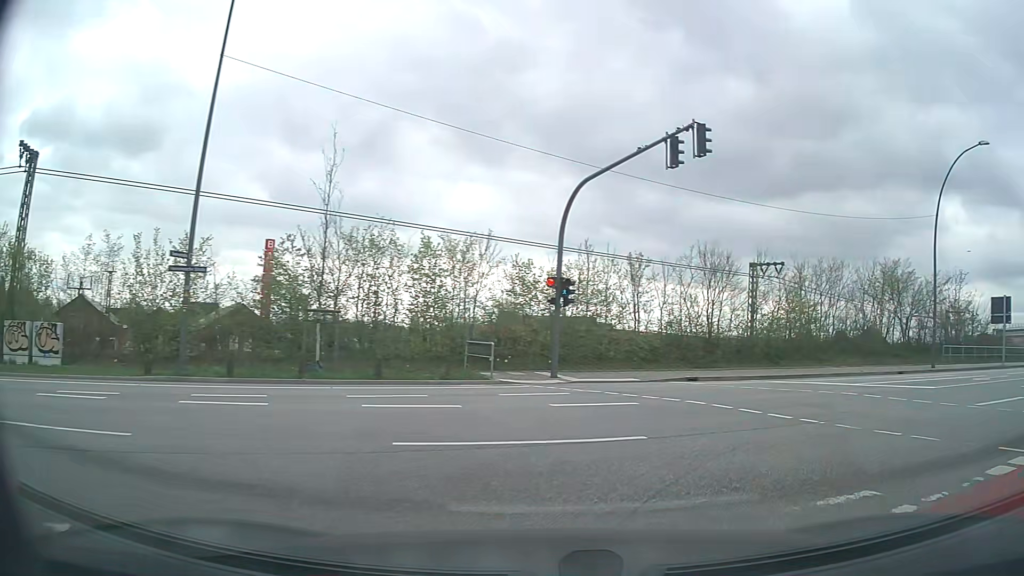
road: residential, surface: asphalt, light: Day
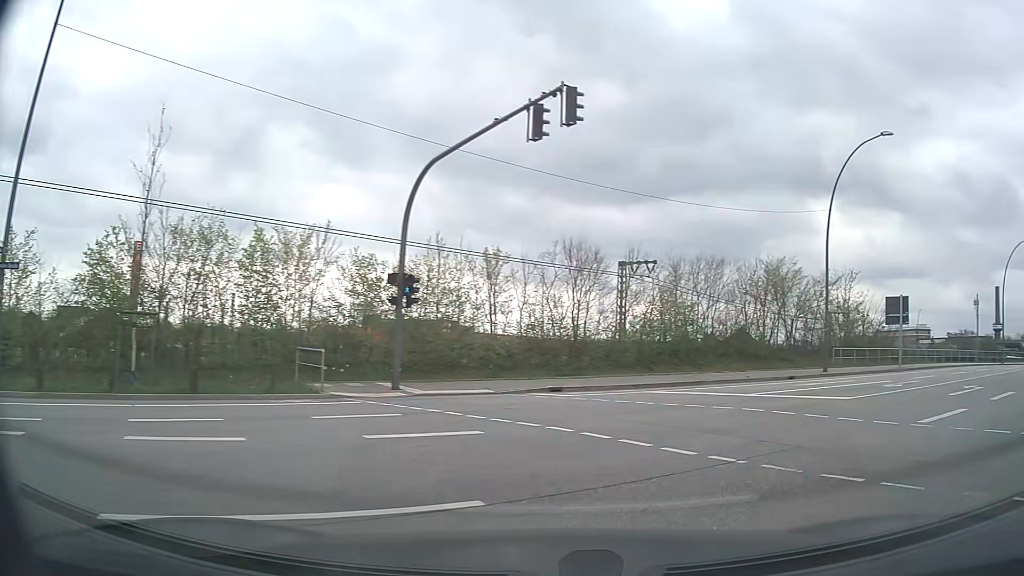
(+0.3, +3.0) m; +11°
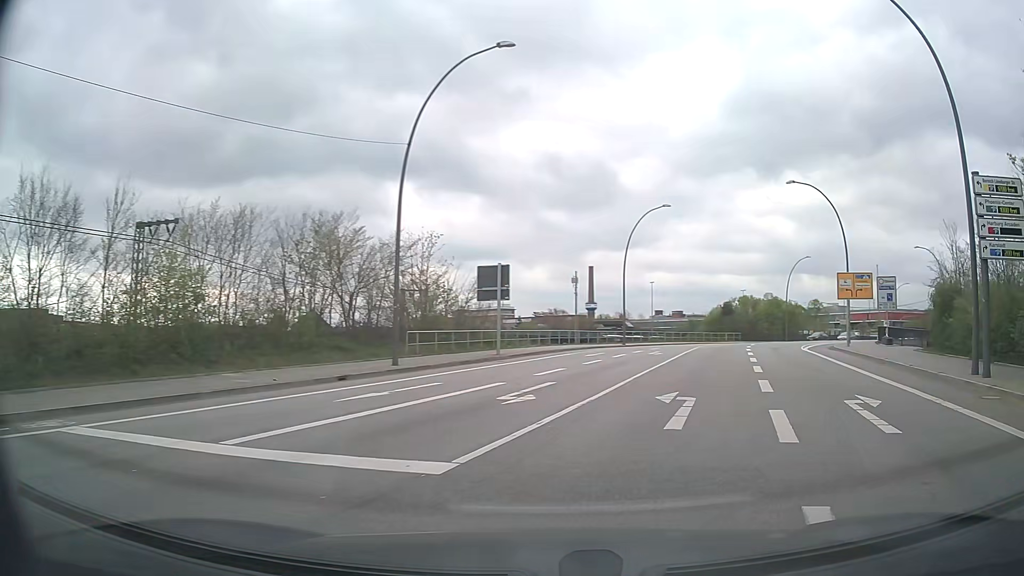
(+3.3, +9.5) m; +37°
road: secondary
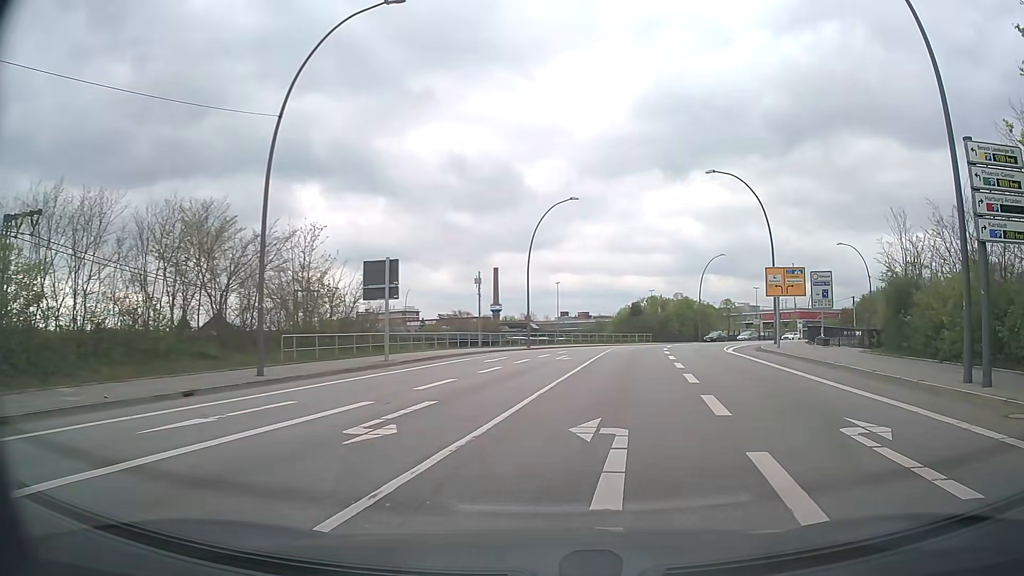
(+0.3, +4.0) m; +8°
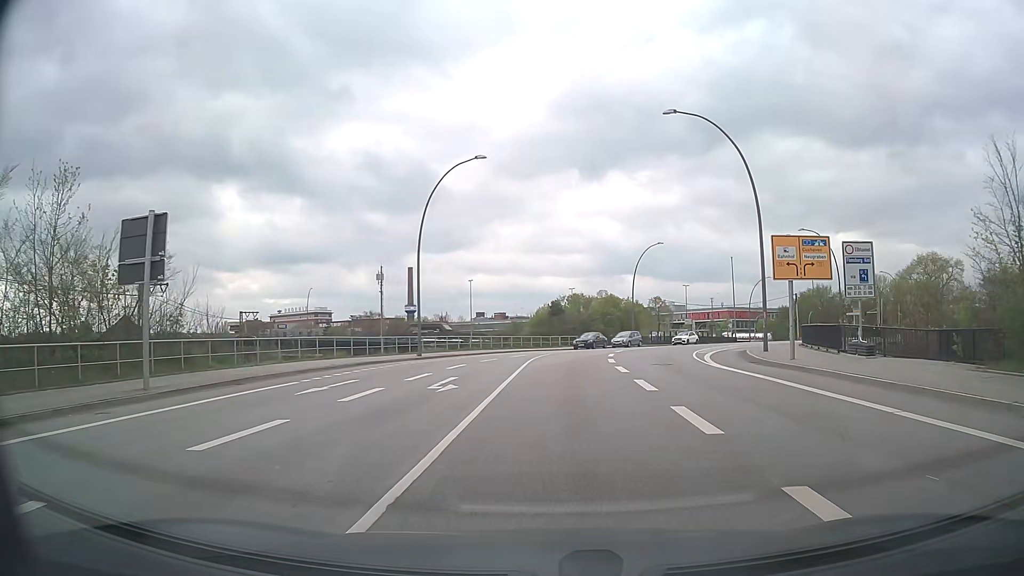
(+1.2, +14.1) m; +8°
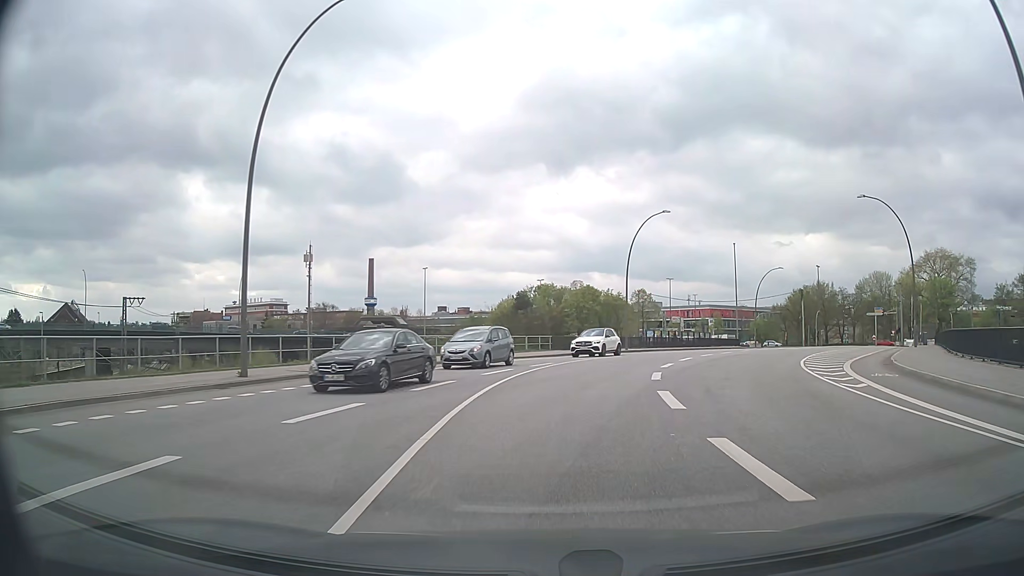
(+0.1, +21.7) m; +2°
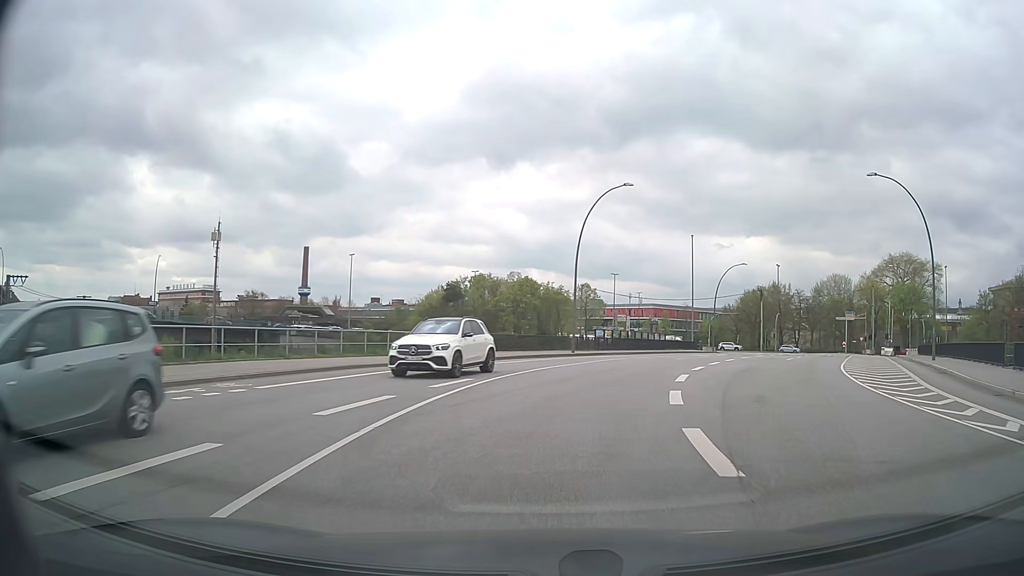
(+0.4, +11.3) m; +5°
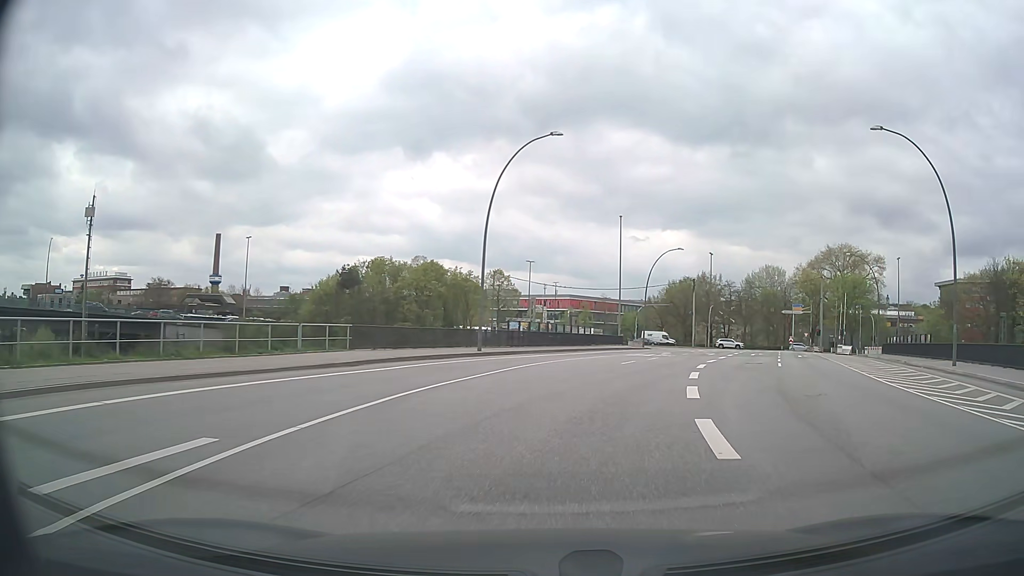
(+0.7, +11.4) m; +7°
